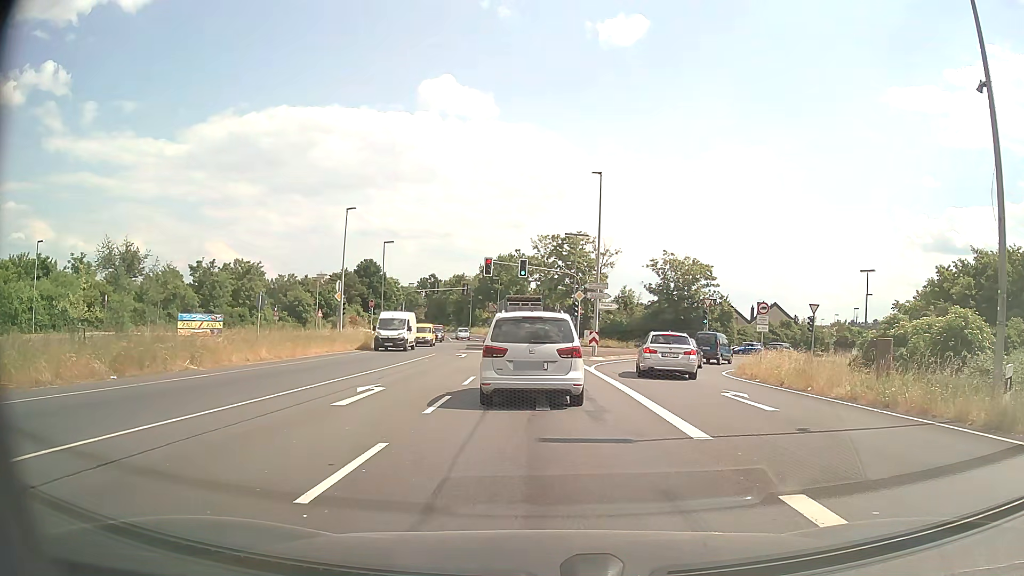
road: primary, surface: asphalt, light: Day
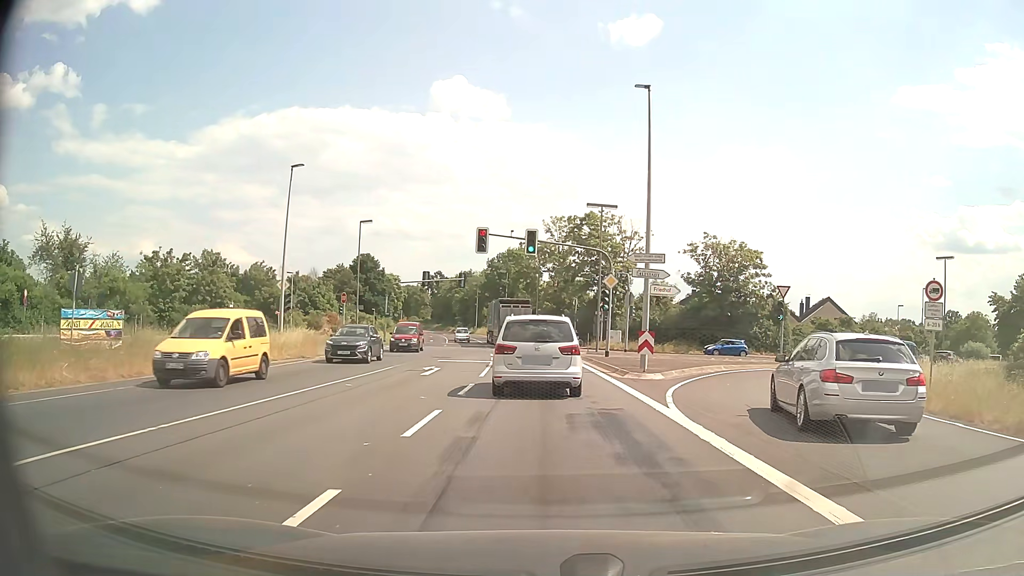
(-0.1, +14.7) m; 0°
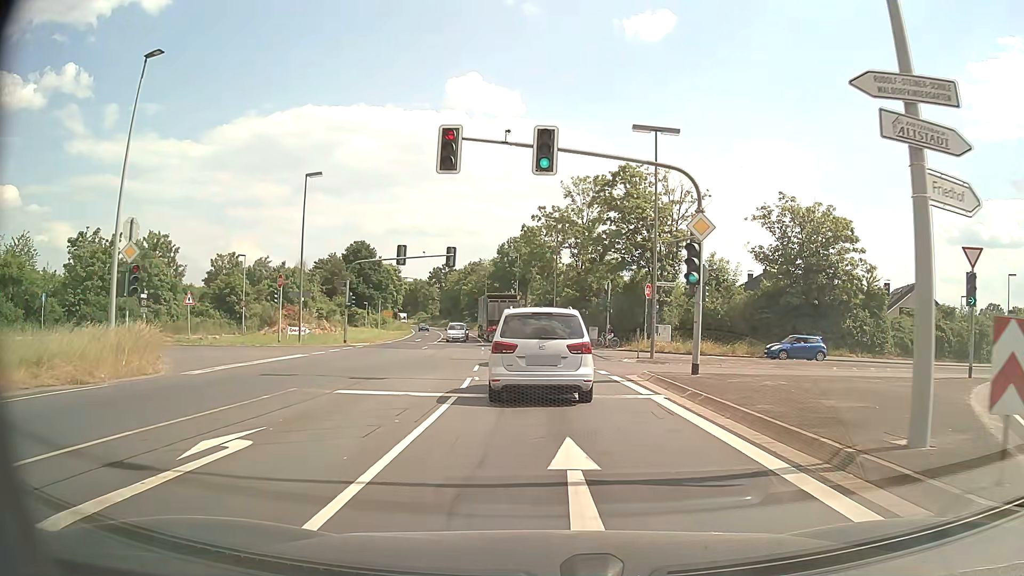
(-0.3, +17.5) m; -2°
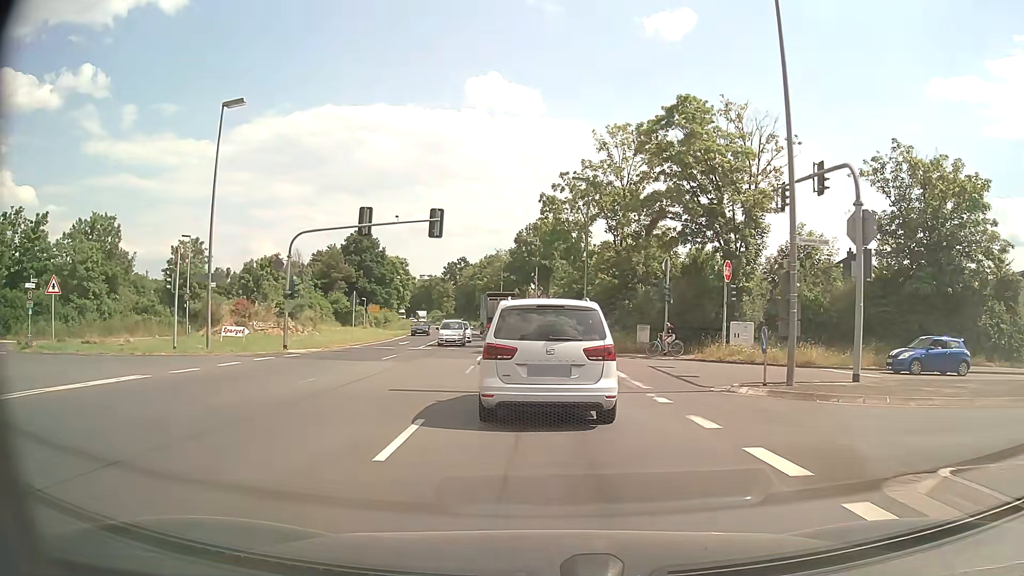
(-0.2, +14.3) m; -2°
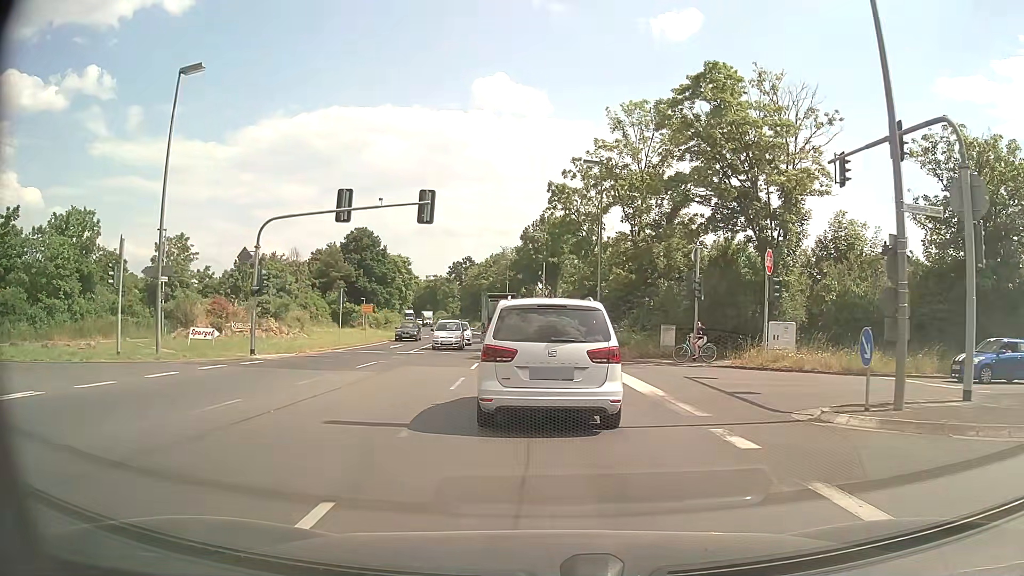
(0.0, +4.5) m; 0°
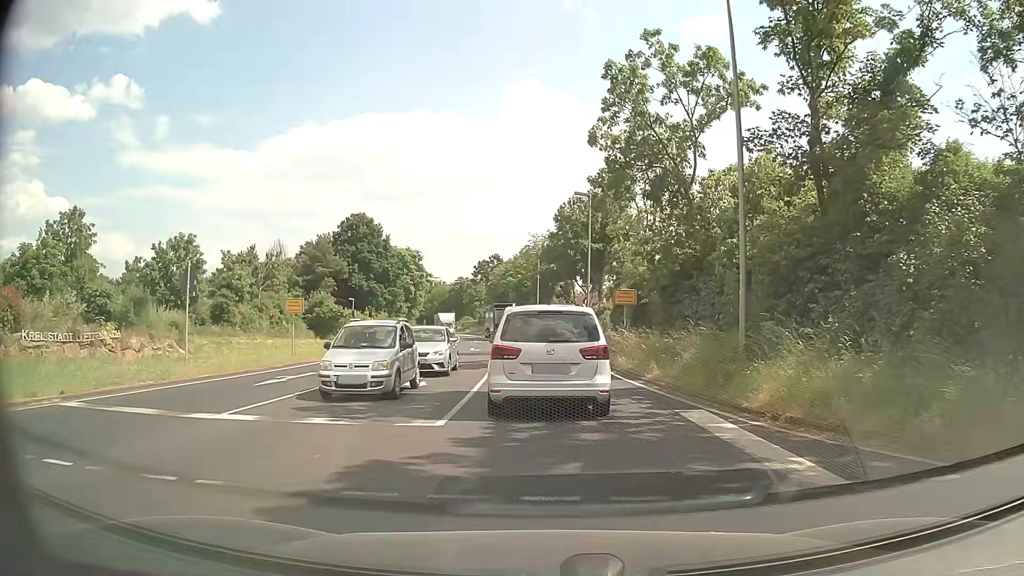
(-0.5, +21.8) m; -2°
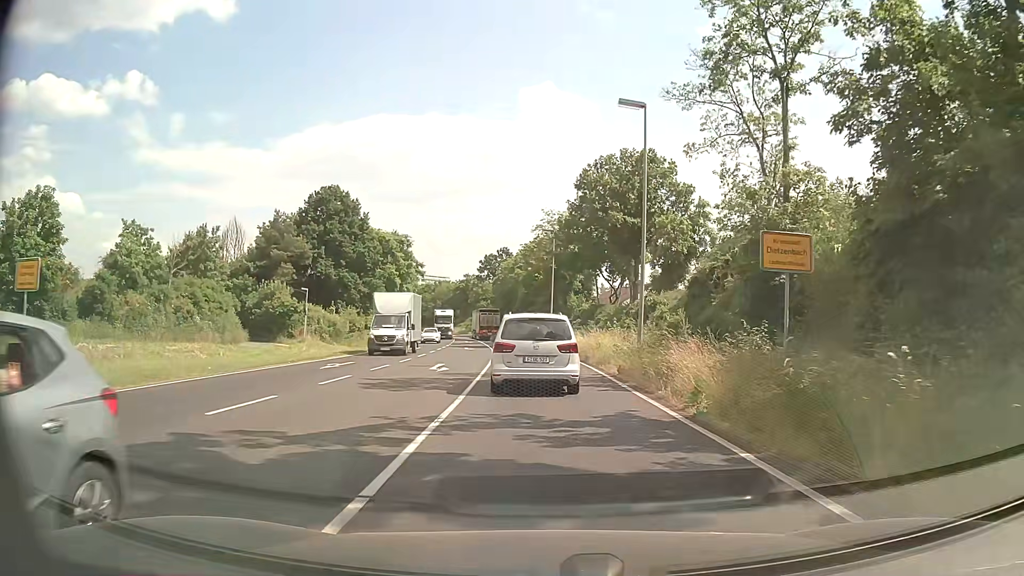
(-0.4, +18.9) m; -2°
